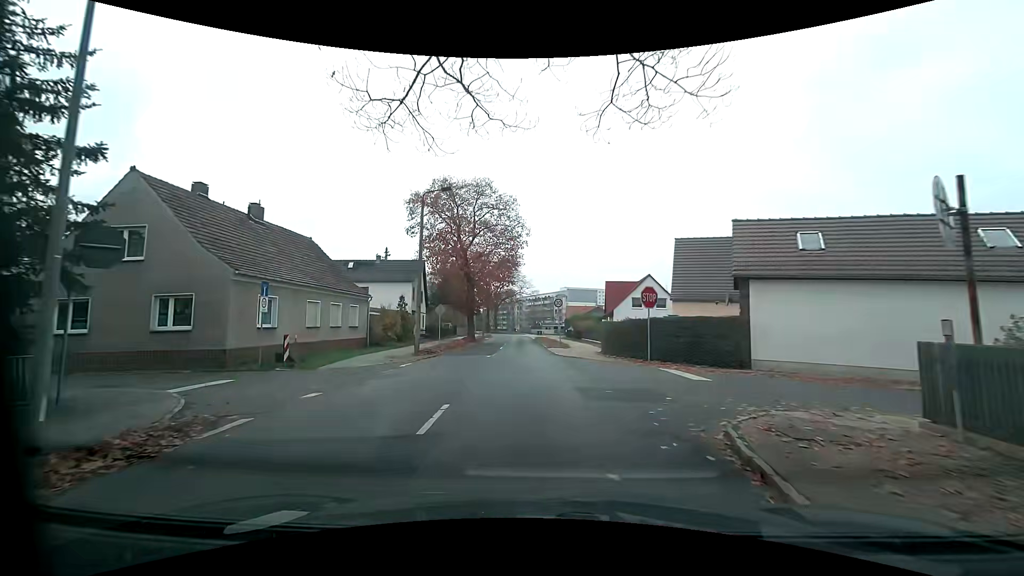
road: tertiary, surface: asphalt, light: Day
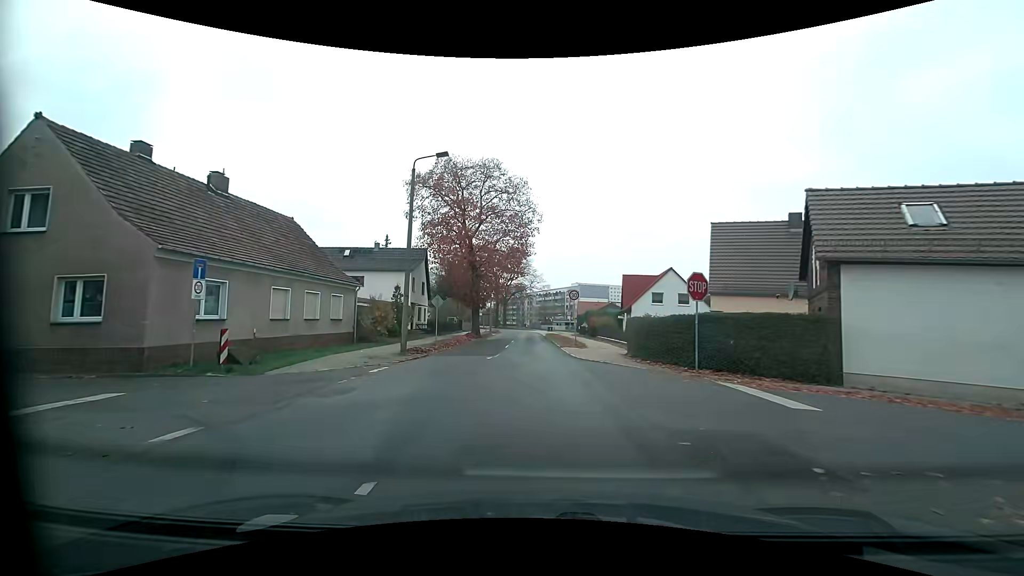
(-0.1, +4.6) m; 0°
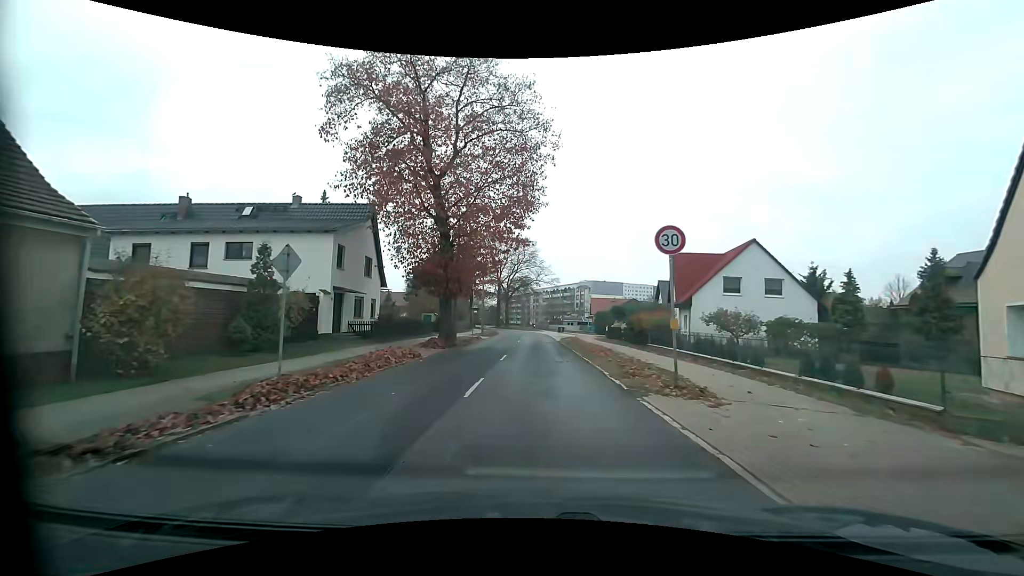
(-0.7, +19.3) m; -2°
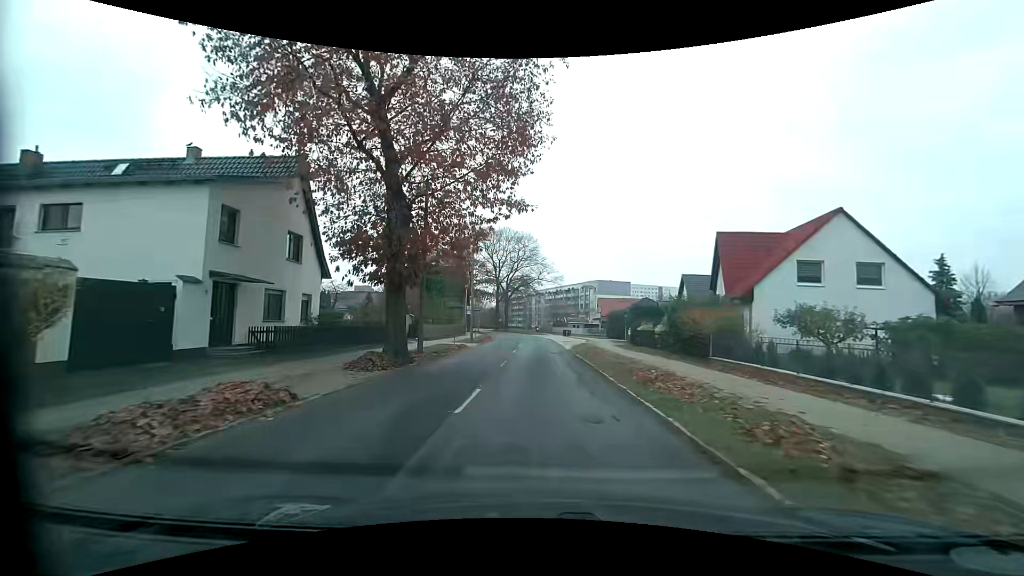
(+0.1, +10.2) m; 0°
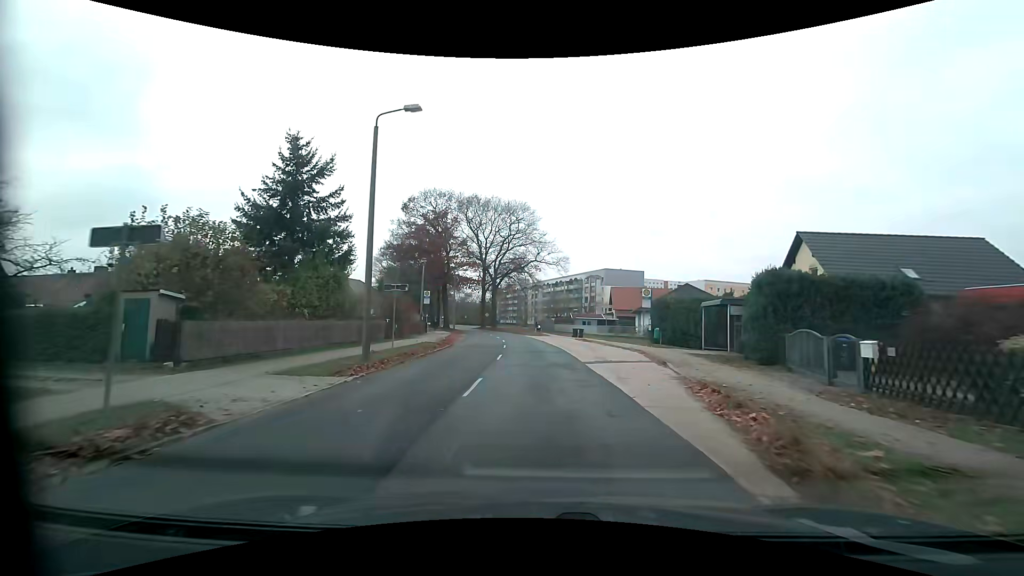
(+0.1, +25.6) m; +1°
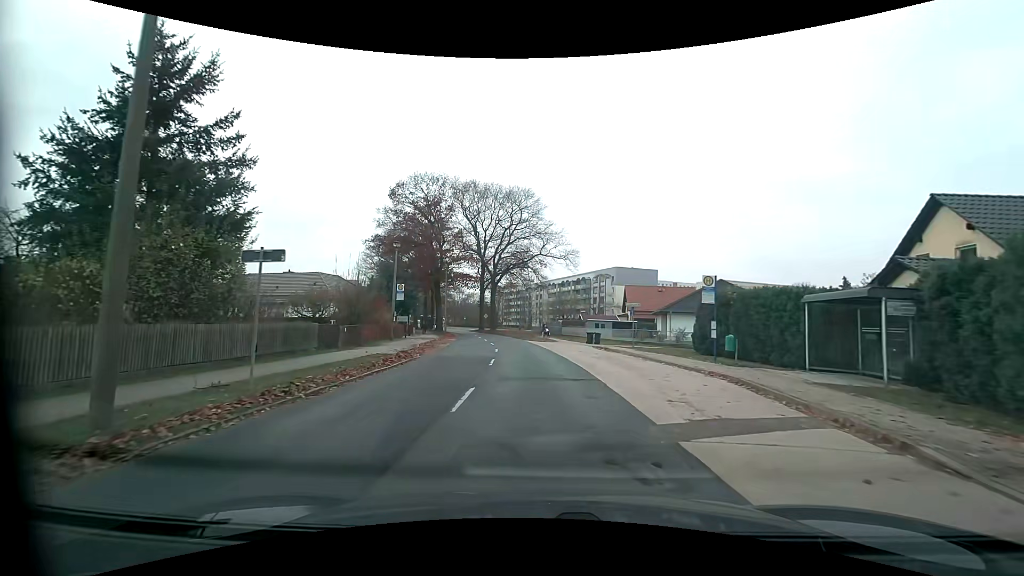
(-0.1, +10.2) m; -1°
